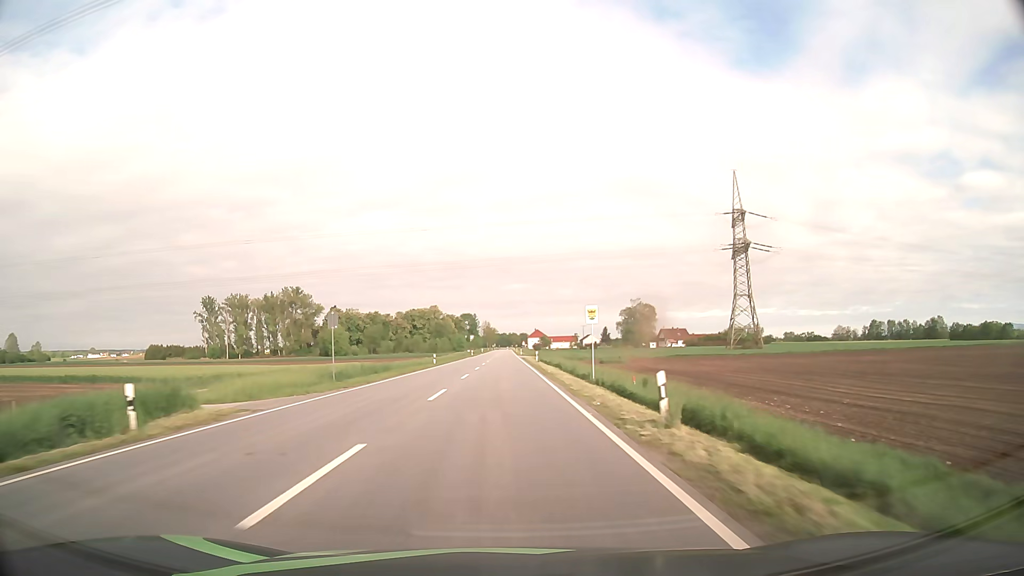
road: primary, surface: asphalt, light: Day
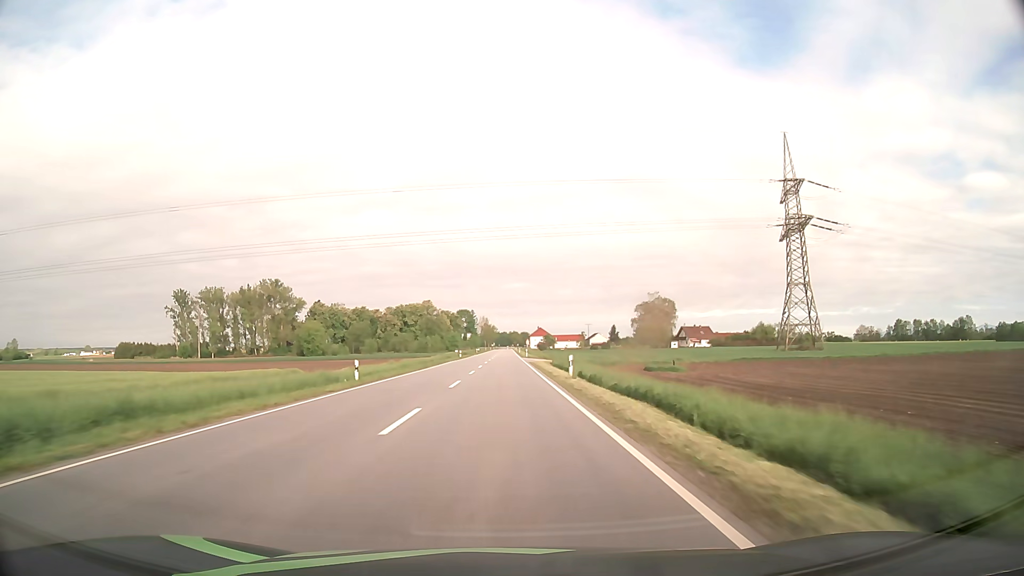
(0.0, +31.3) m; 0°
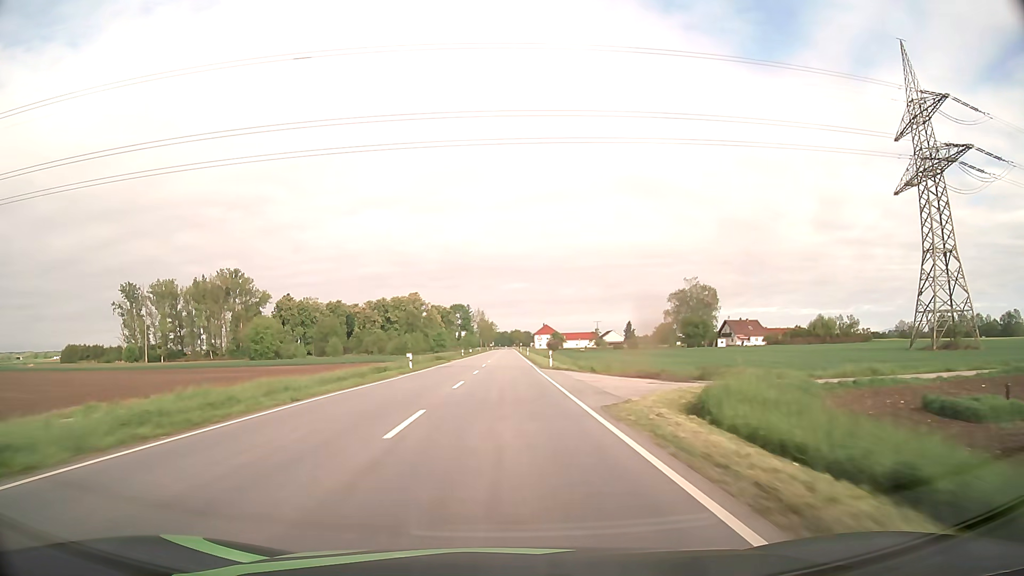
(0.0, +47.0) m; 0°
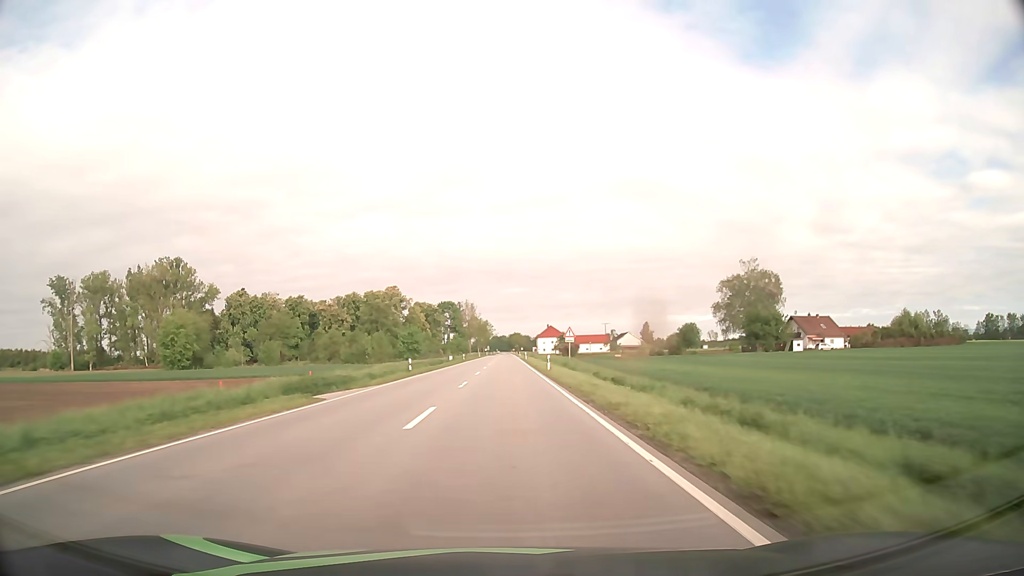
(0.0, +47.1) m; 0°
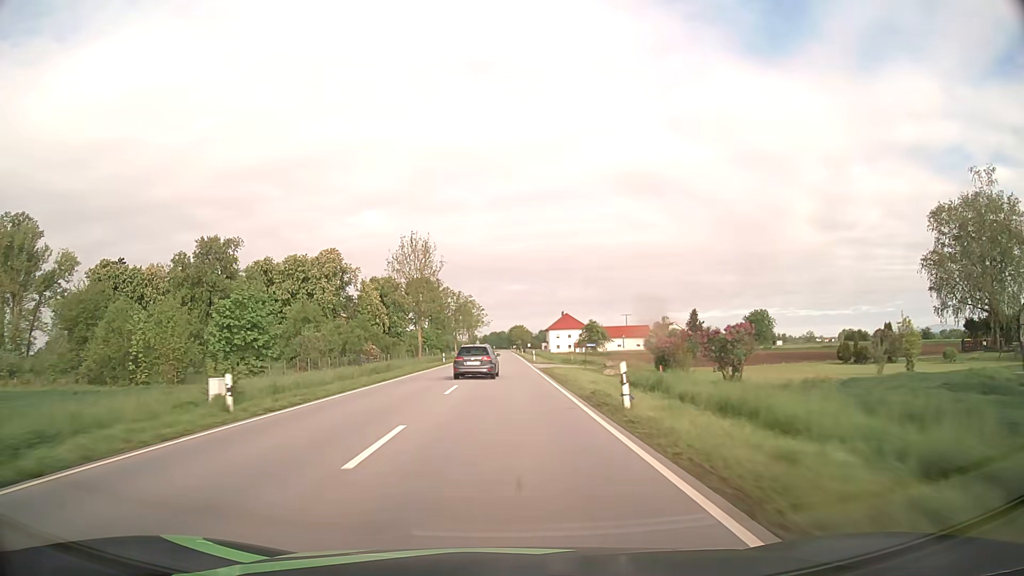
(+0.1, +78.2) m; 0°
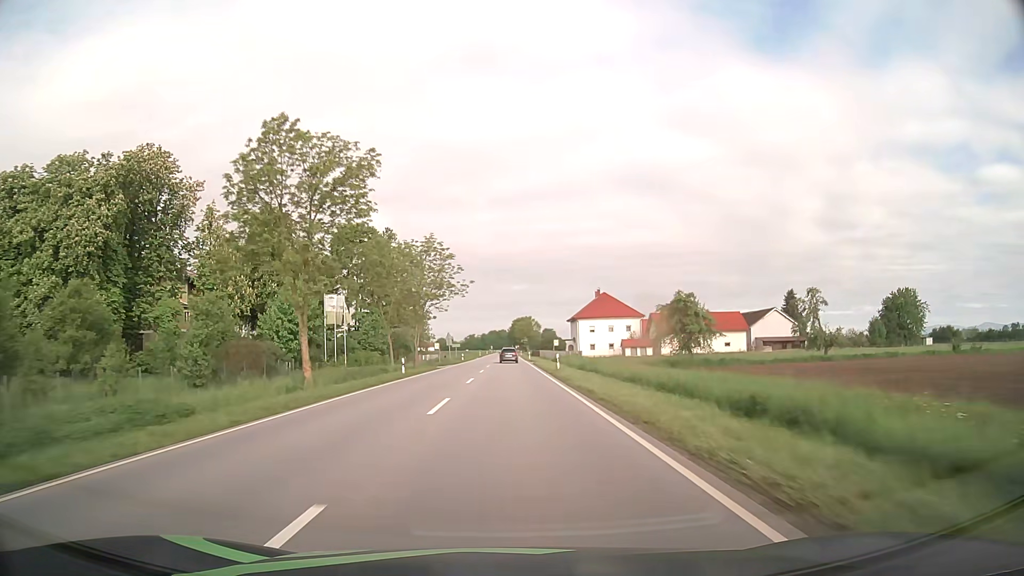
(-0.2, +78.2) m; 0°
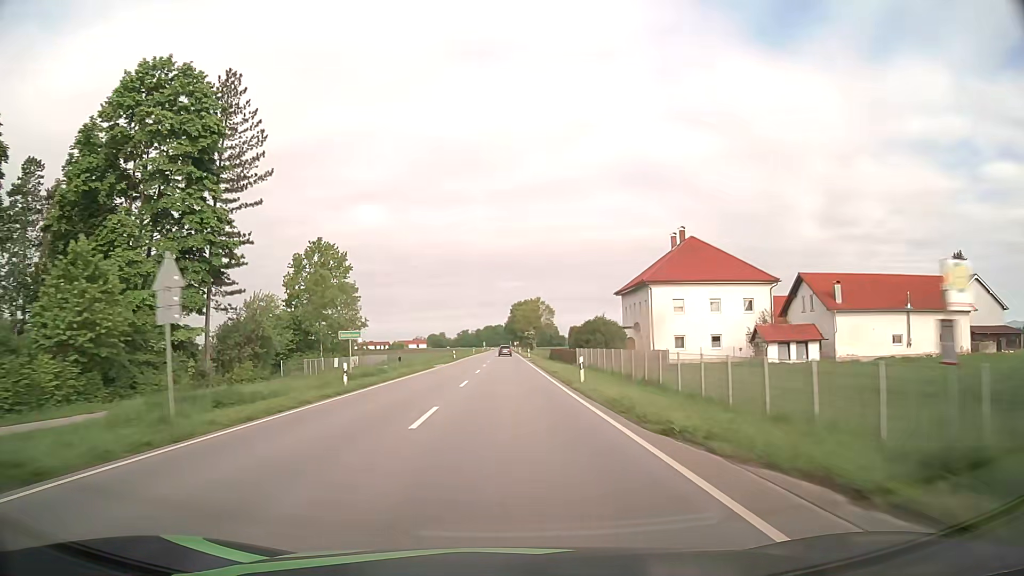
(+0.1, +62.8) m; 0°
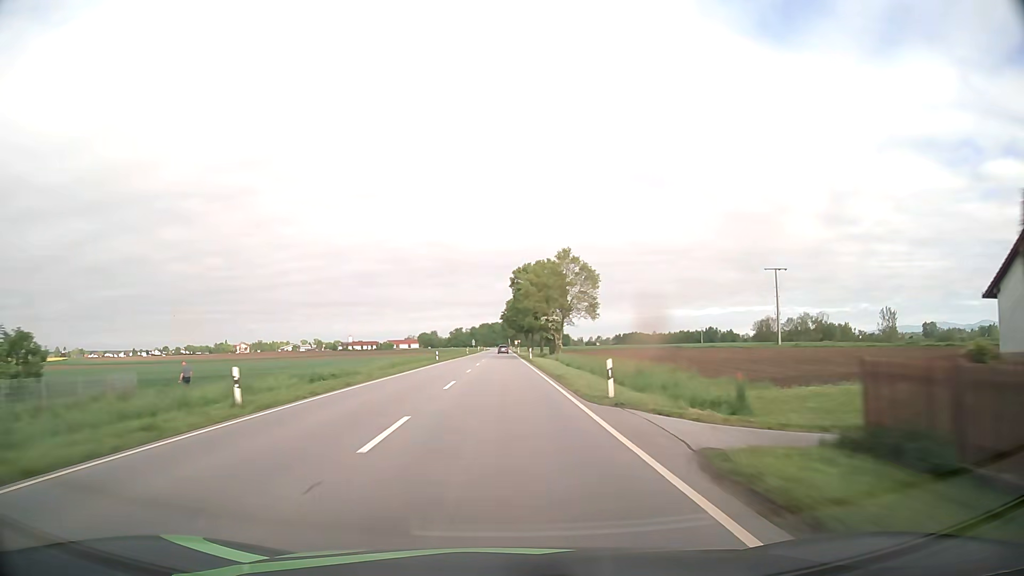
(0.0, +63.1) m; 0°
(0, +10) (0, +20) (0, +30) (0, +40) (0, +50) (0, +60) (0, +70) (-1, +80) (-1, +90) (-1, +100) m
